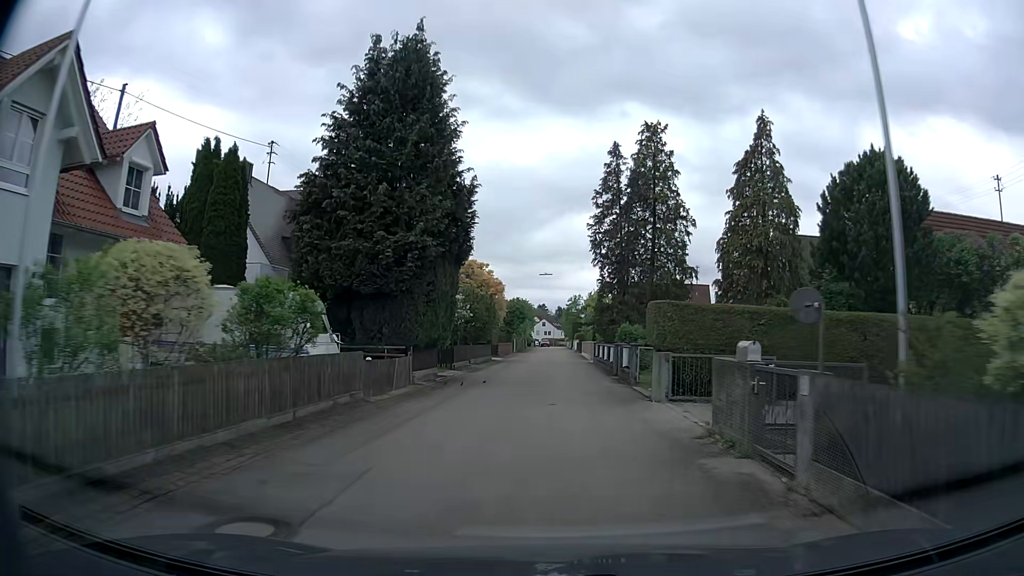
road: residential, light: Day
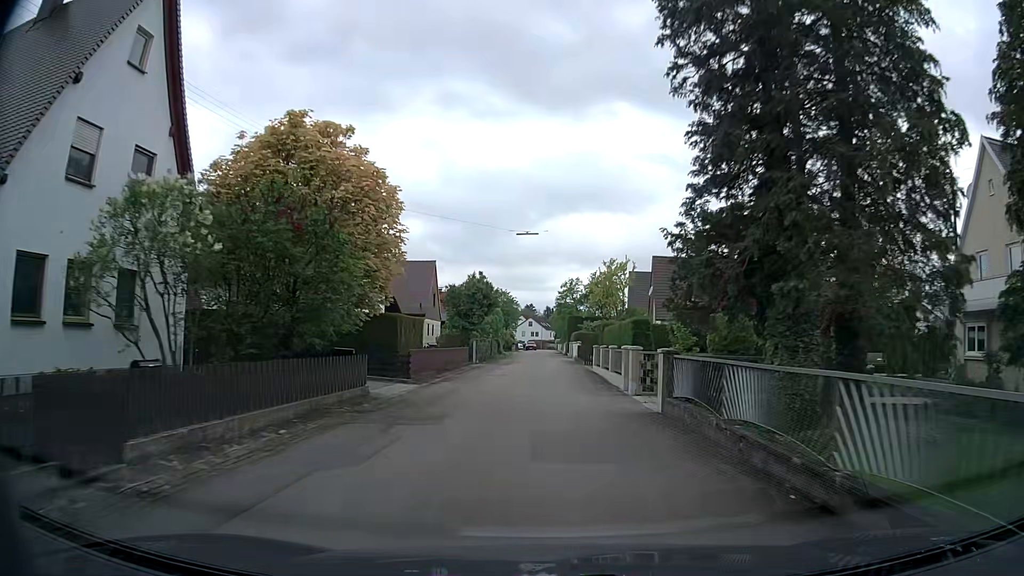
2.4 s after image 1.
(+0.6, +27.5) m; +1°
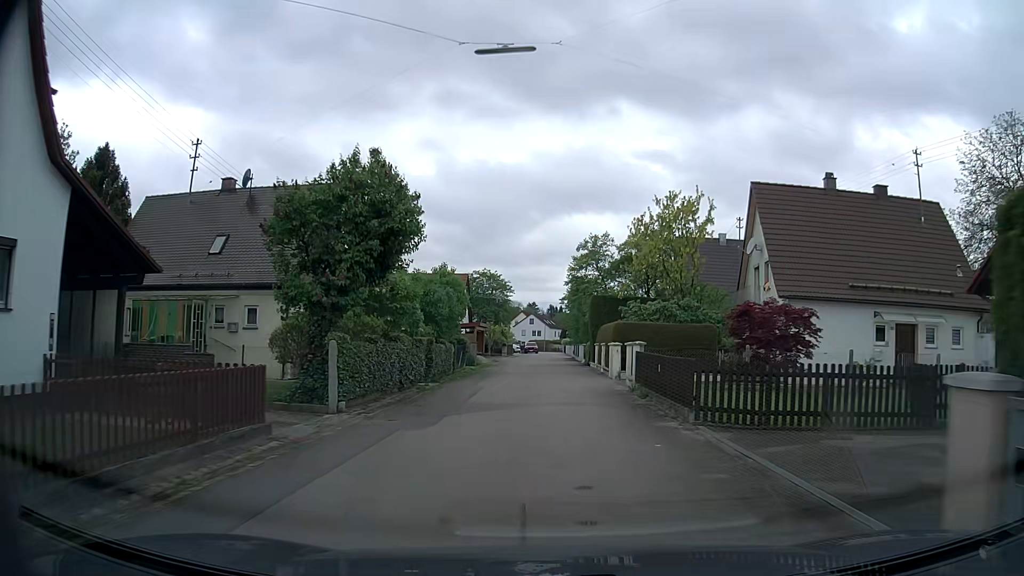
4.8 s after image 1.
(-0.1, +27.3) m; 0°
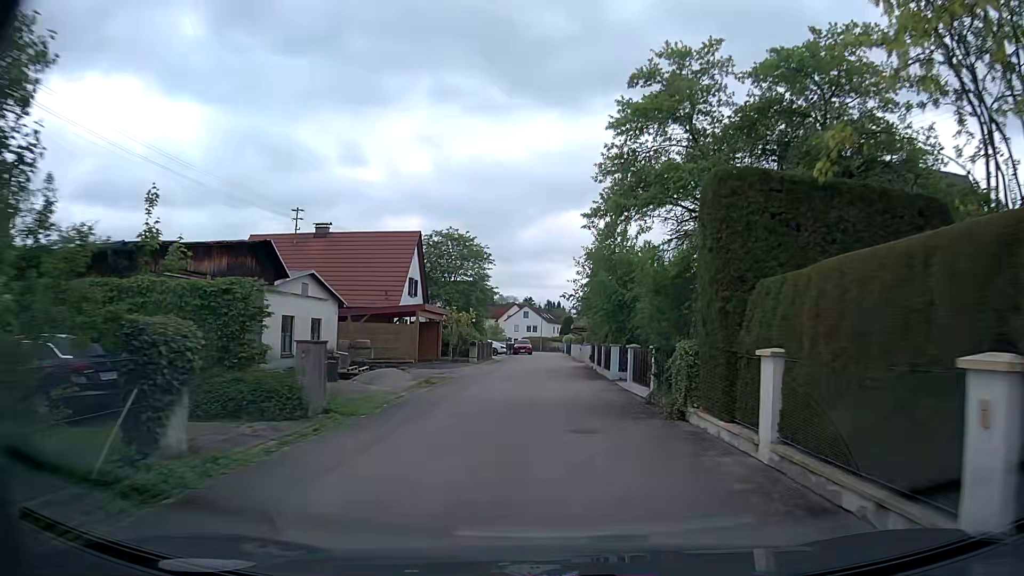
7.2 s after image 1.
(0.0, +25.6) m; +1°
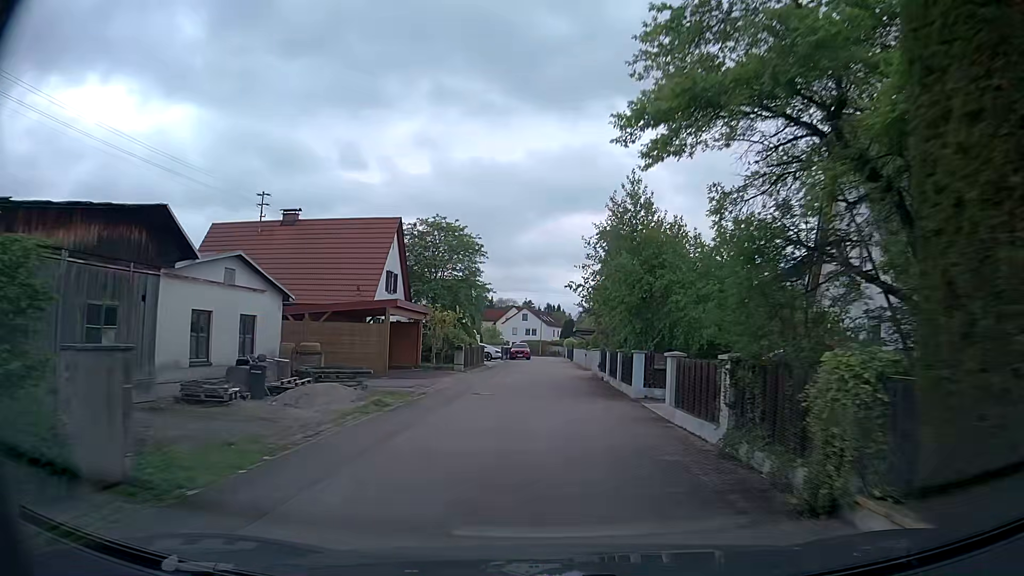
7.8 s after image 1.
(-0.1, +6.1) m; 0°
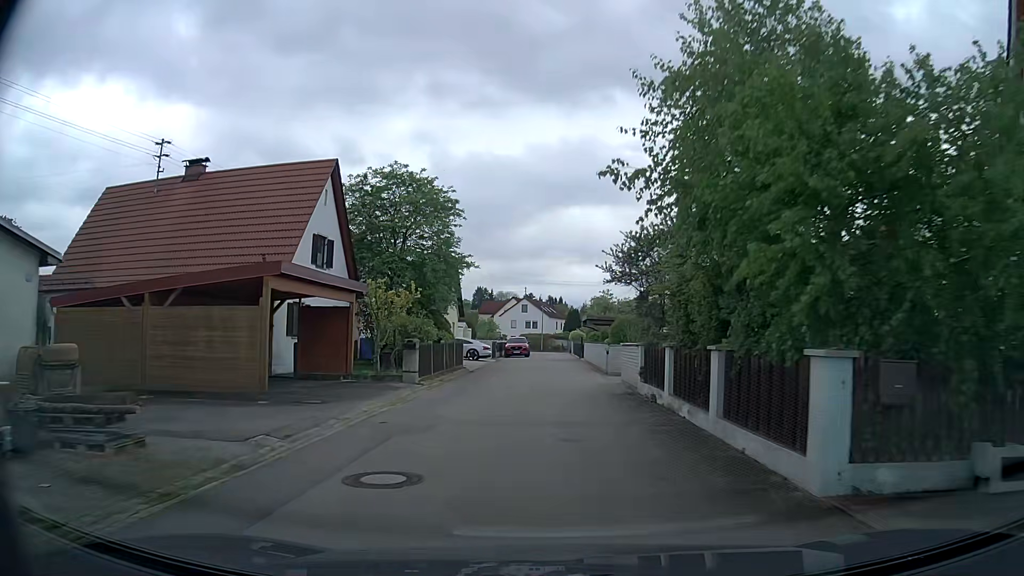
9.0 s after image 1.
(-0.1, +12.1) m; 0°
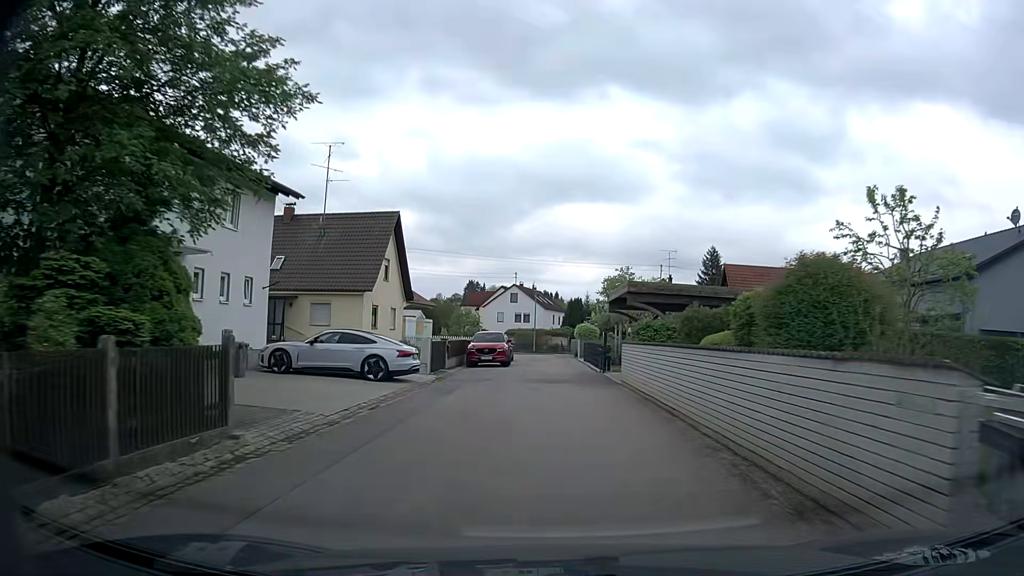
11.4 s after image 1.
(0.0, +23.1) m; 0°
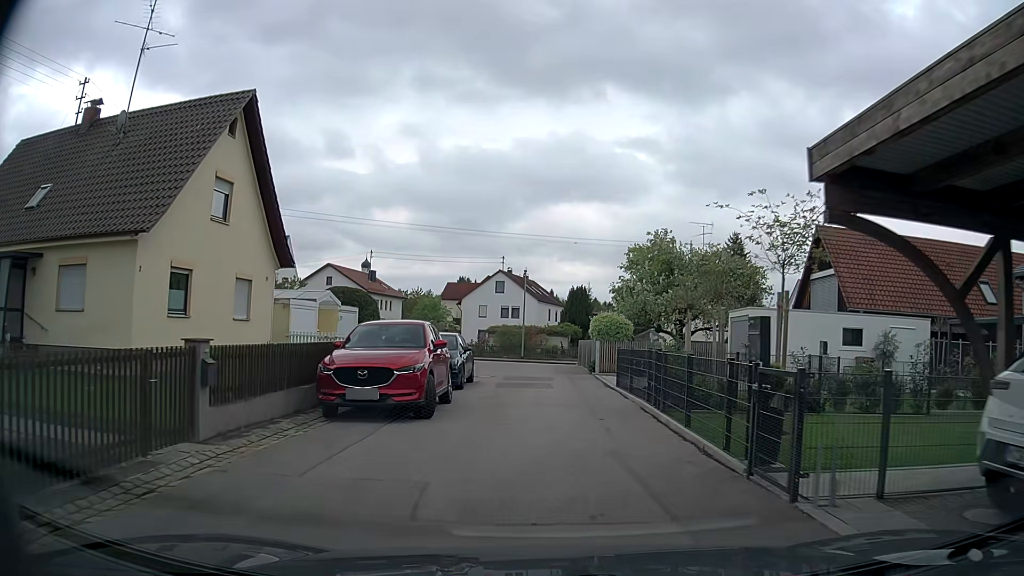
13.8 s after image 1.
(0.0, +19.7) m; 0°
